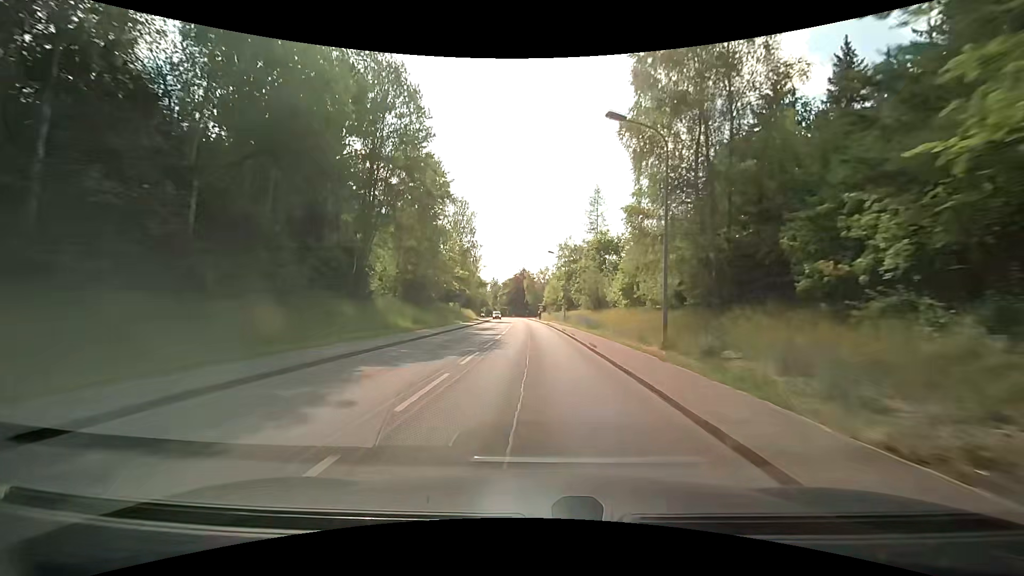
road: tertiary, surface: asphalt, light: Day
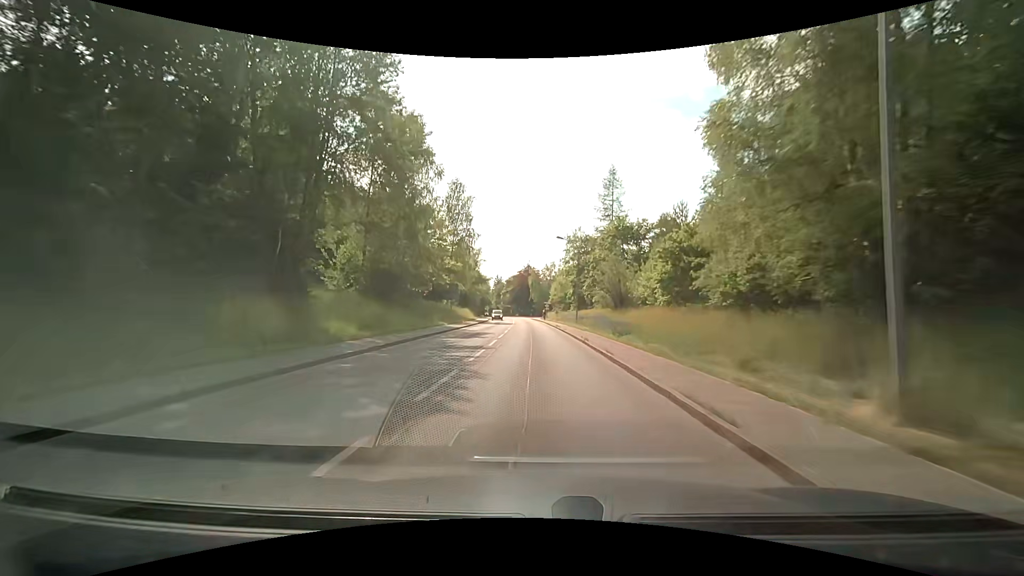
(-0.1, +11.5) m; 0°
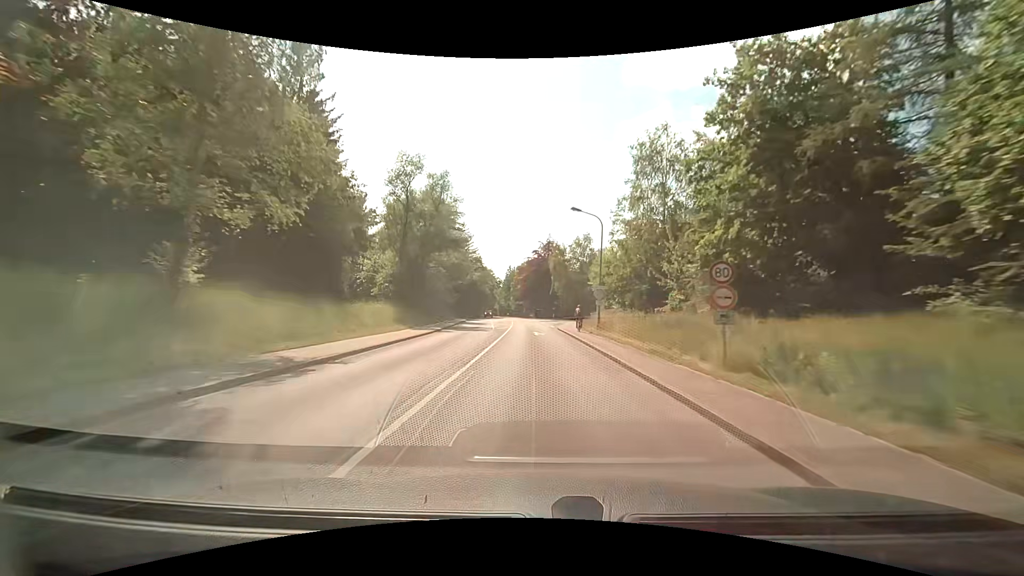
(-1.3, +59.1) m; -2°
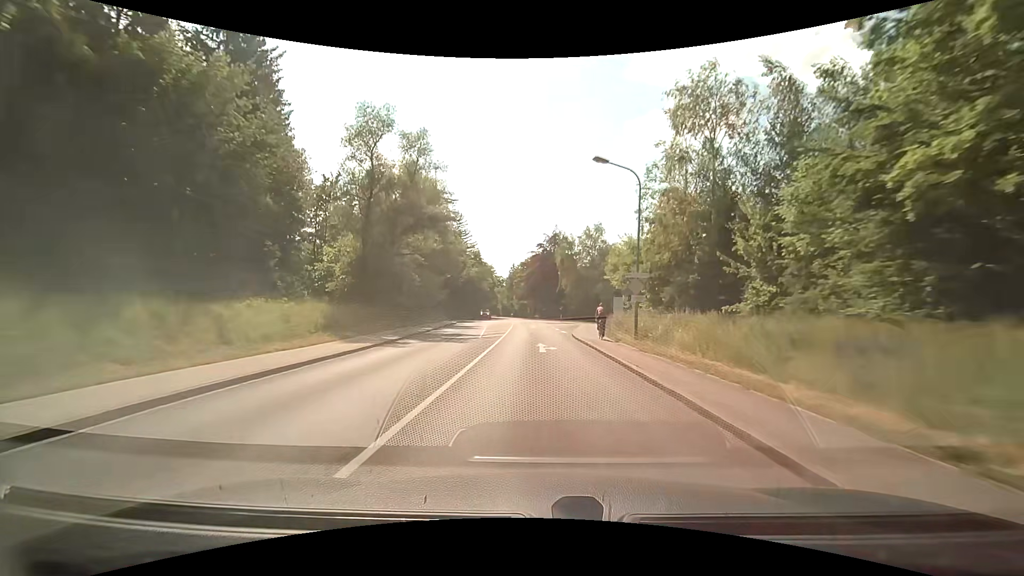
(-0.1, +11.9) m; -1°
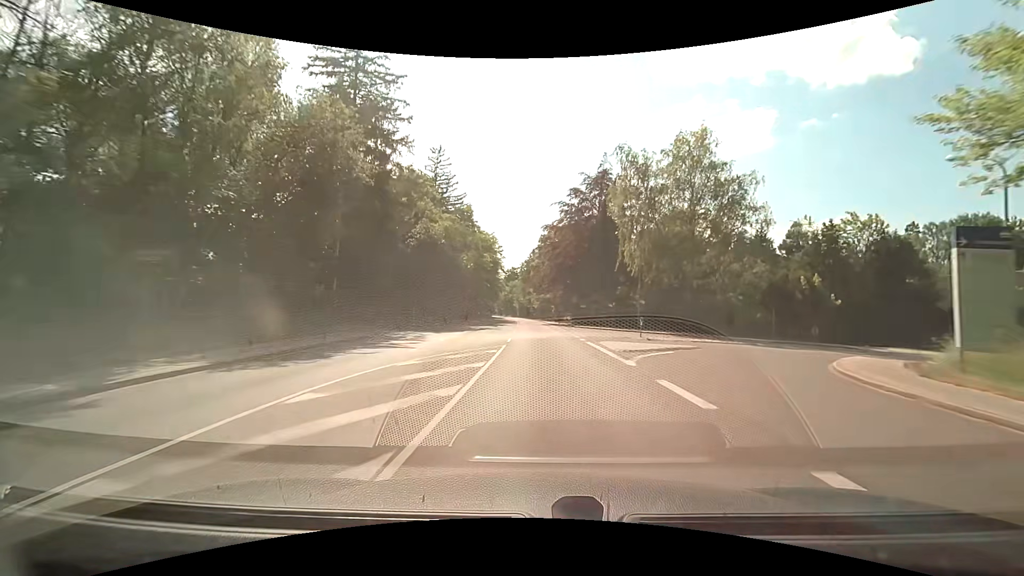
(-1.1, +47.7) m; -3°
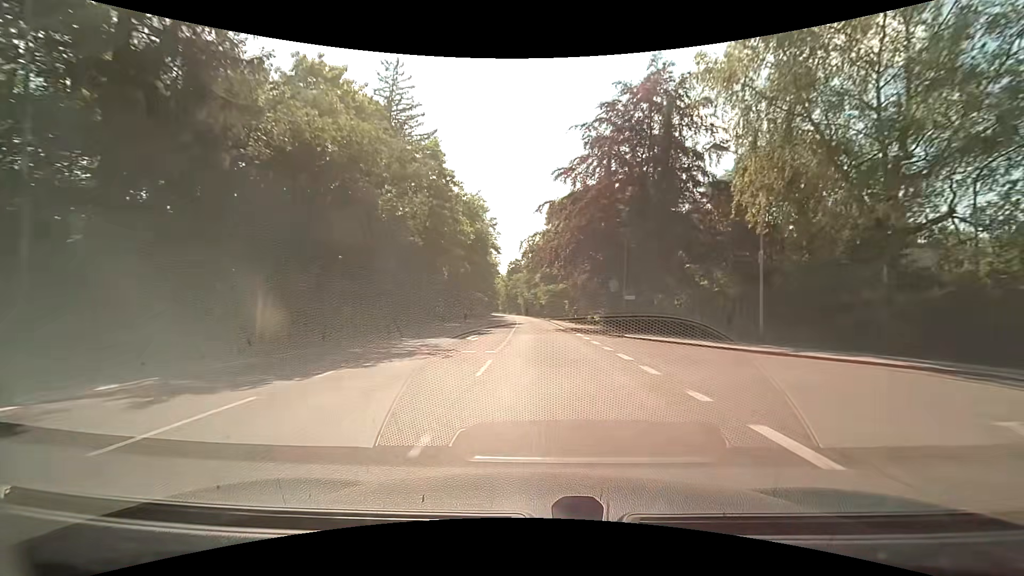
(-0.2, +23.9) m; -1°
